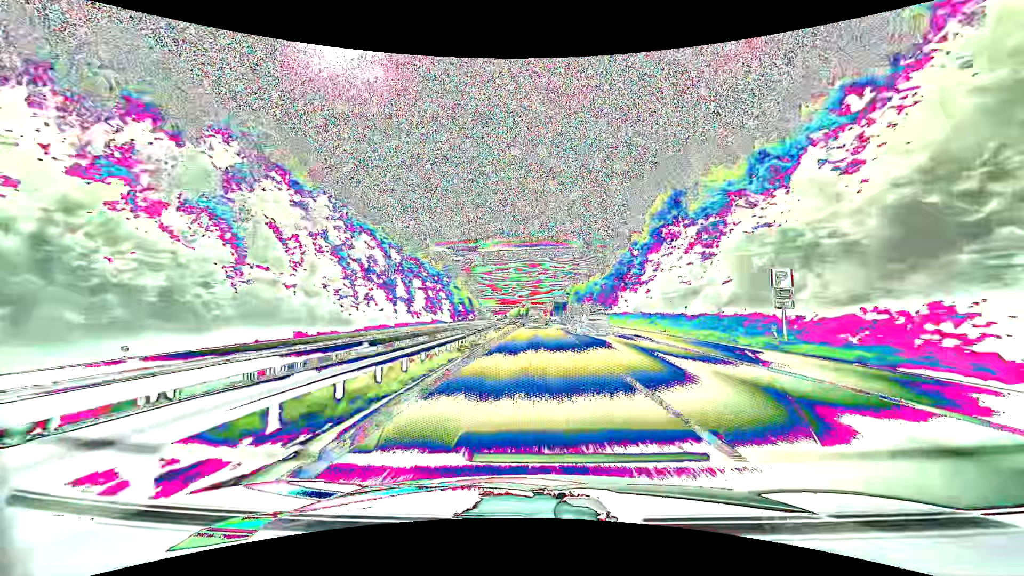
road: motorway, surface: asphalt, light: Day
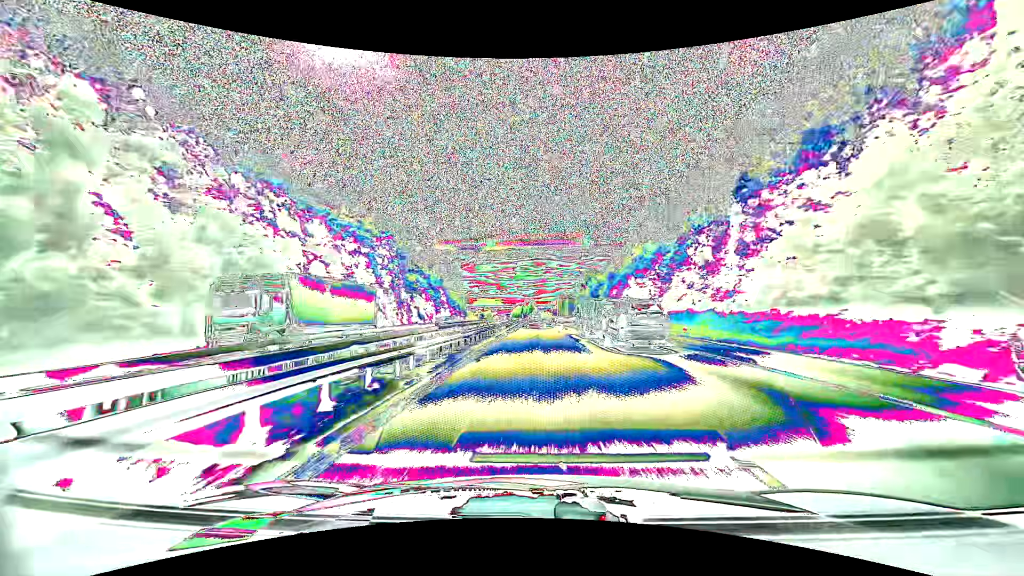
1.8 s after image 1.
(-0.5, +60.6) m; -1°
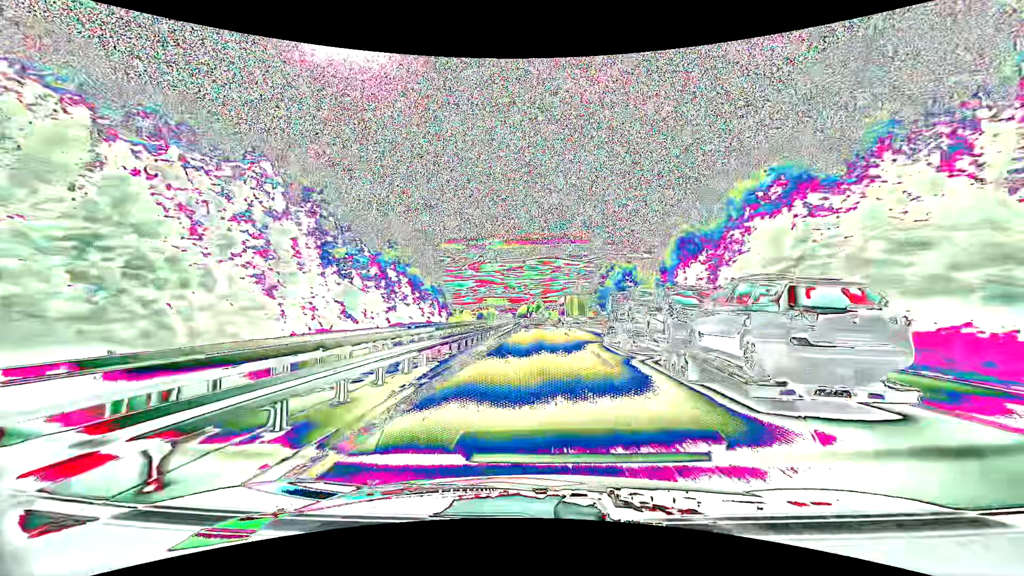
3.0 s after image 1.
(-0.2, +40.8) m; -1°
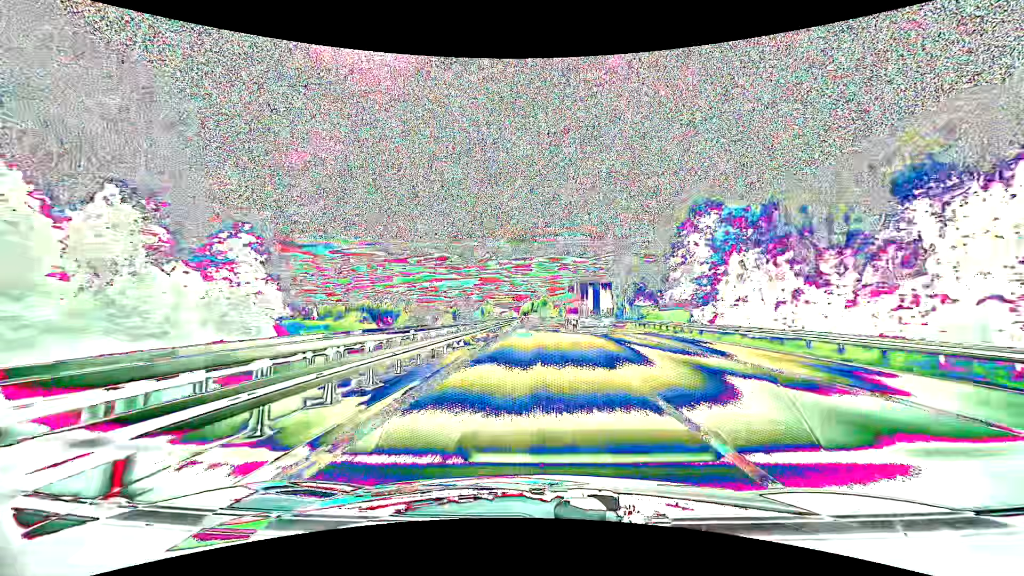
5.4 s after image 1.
(-0.2, +82.6) m; -1°
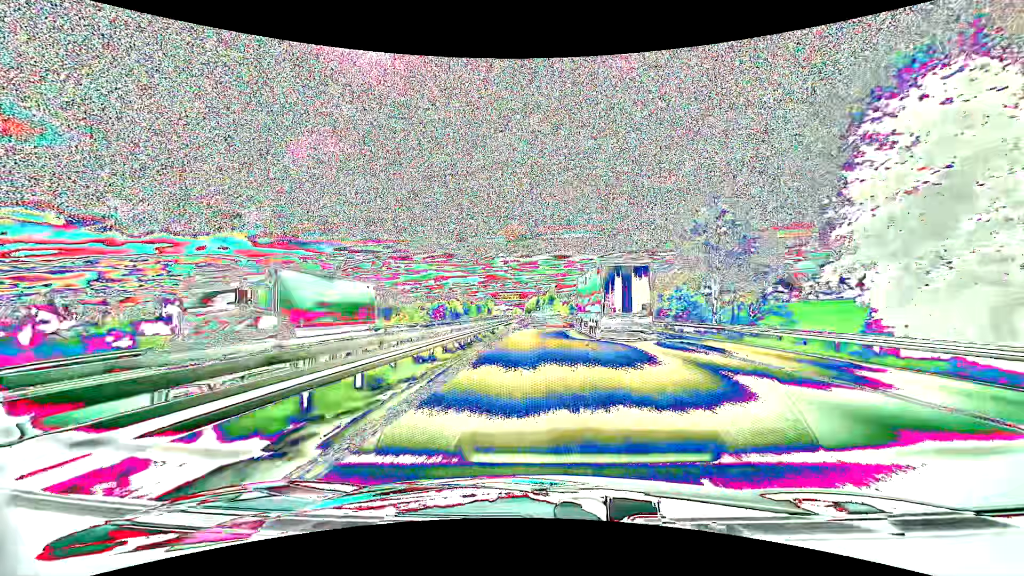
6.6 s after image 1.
(-0.3, +41.2) m; -1°
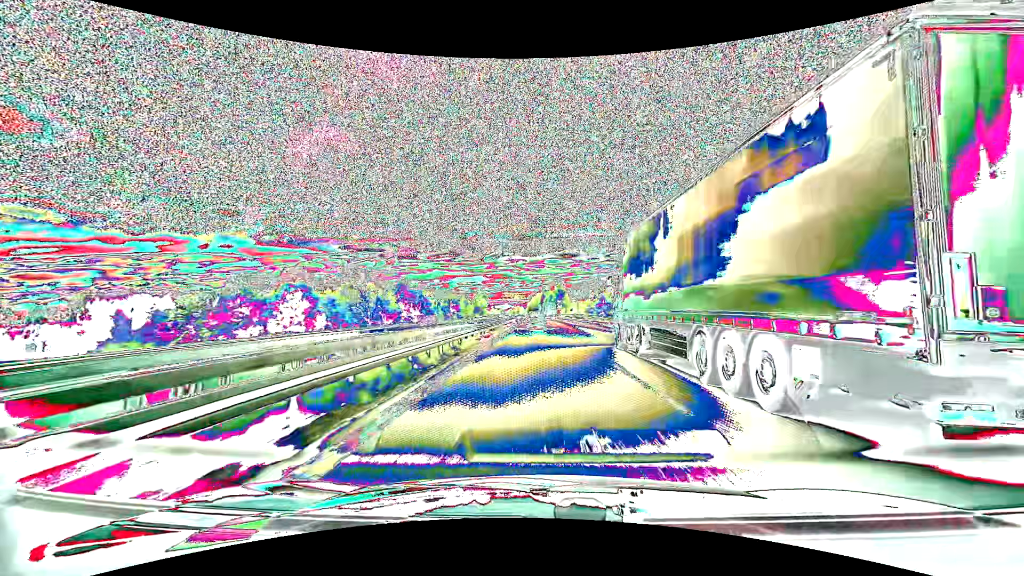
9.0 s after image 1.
(-0.5, +80.5) m; -1°
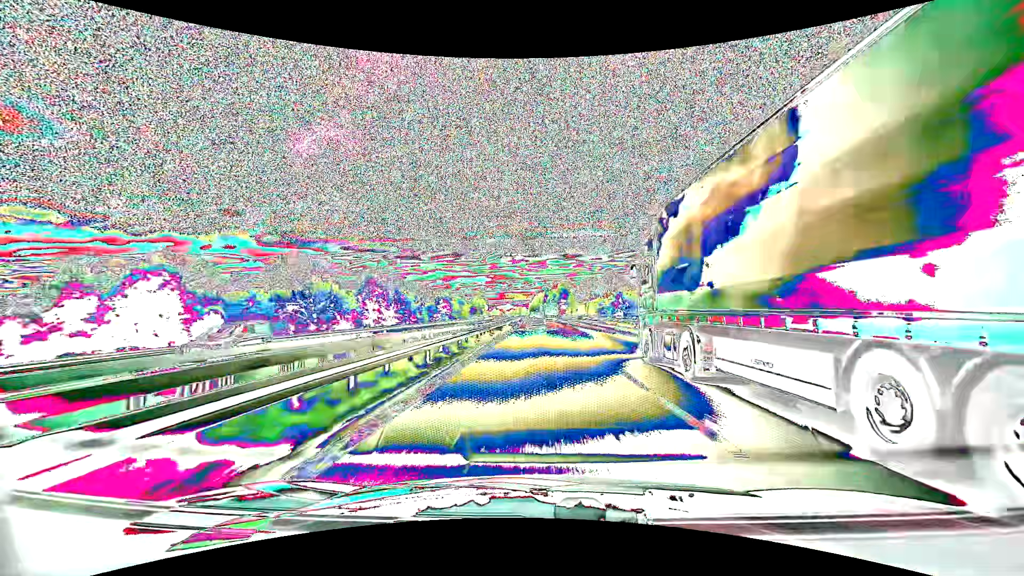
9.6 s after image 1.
(0.0, +19.9) m; 0°
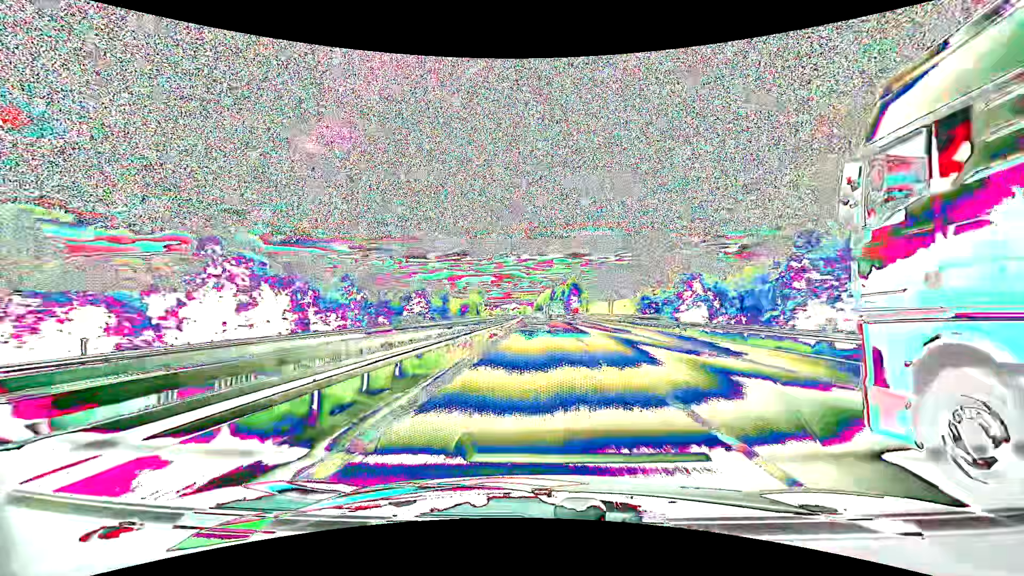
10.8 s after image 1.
(-0.3, +39.7) m; -1°
(0, +10) (0, +20) (0, +30) (0, +40) (0, +50) (0, +60) (0, +70) (-1, +80) (-1, +90) (-1, +100) m
